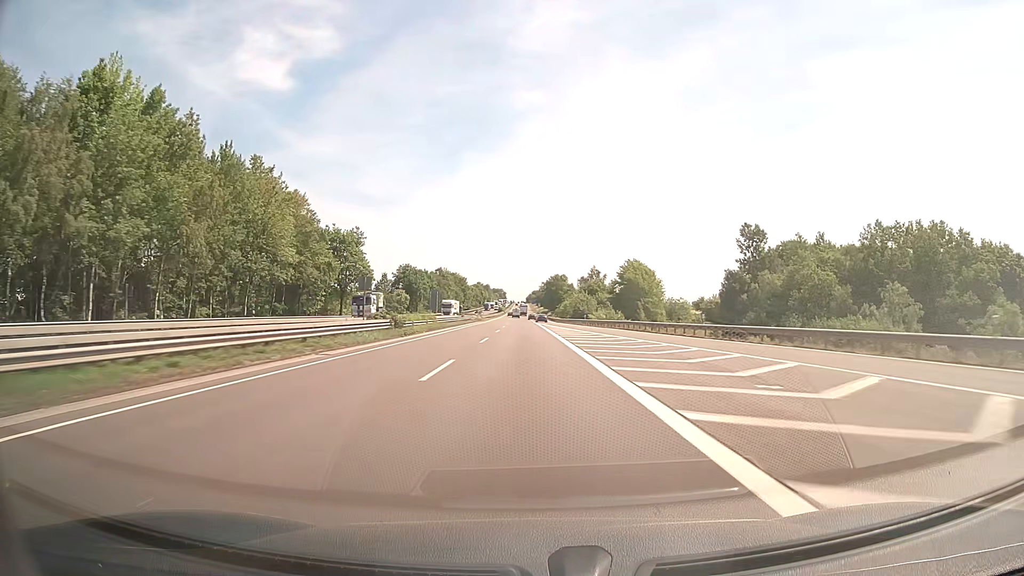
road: motorway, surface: asphalt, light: Day
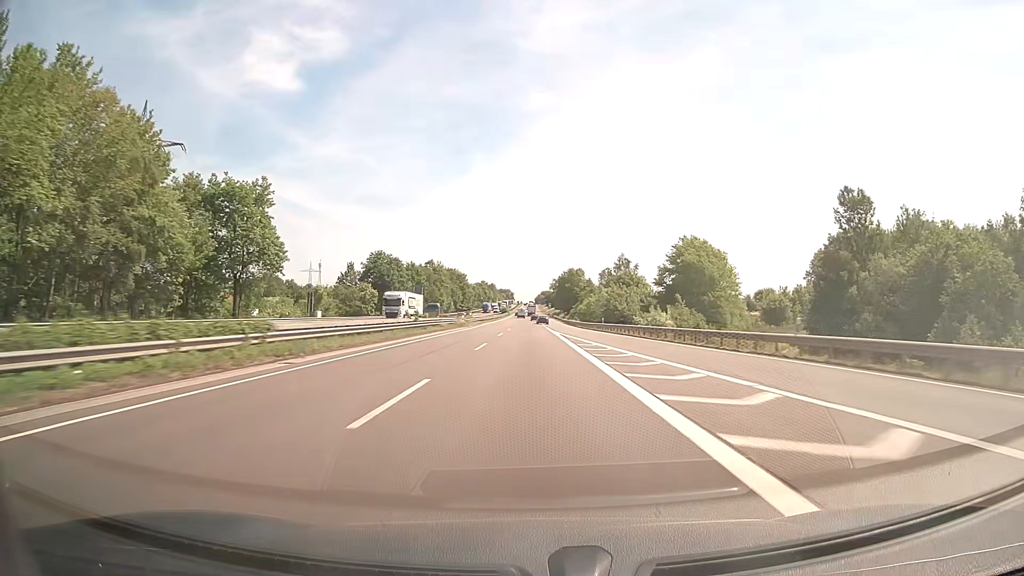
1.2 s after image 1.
(-0.4, +41.2) m; -1°
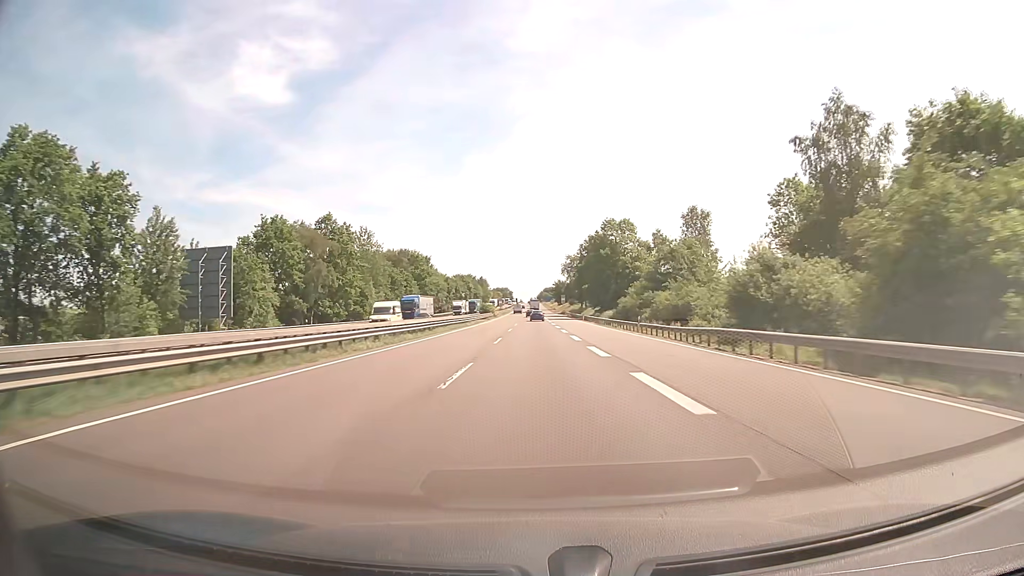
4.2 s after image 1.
(-0.4, +103.1) m; 0°
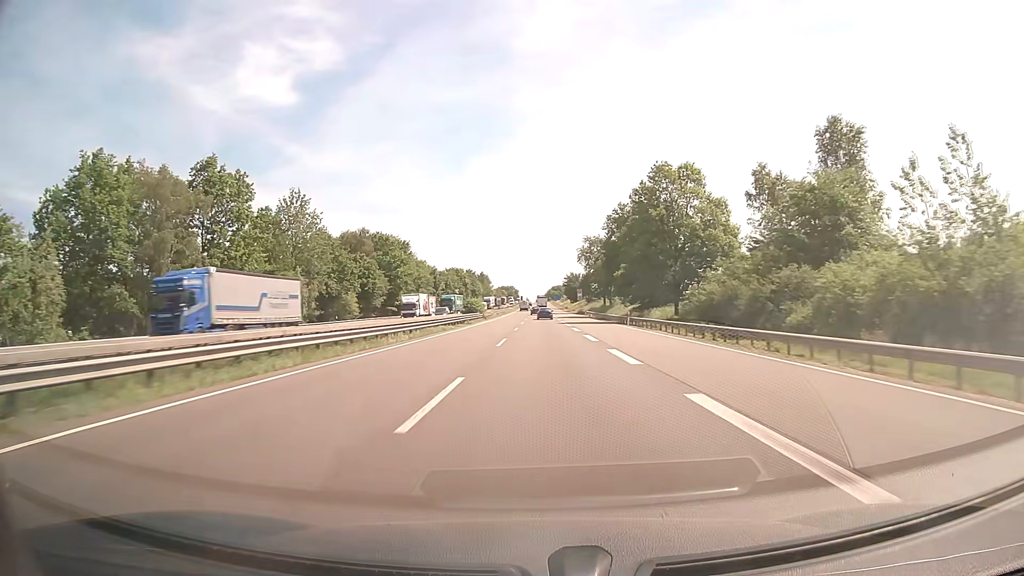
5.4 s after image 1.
(-0.1, +40.1) m; 0°
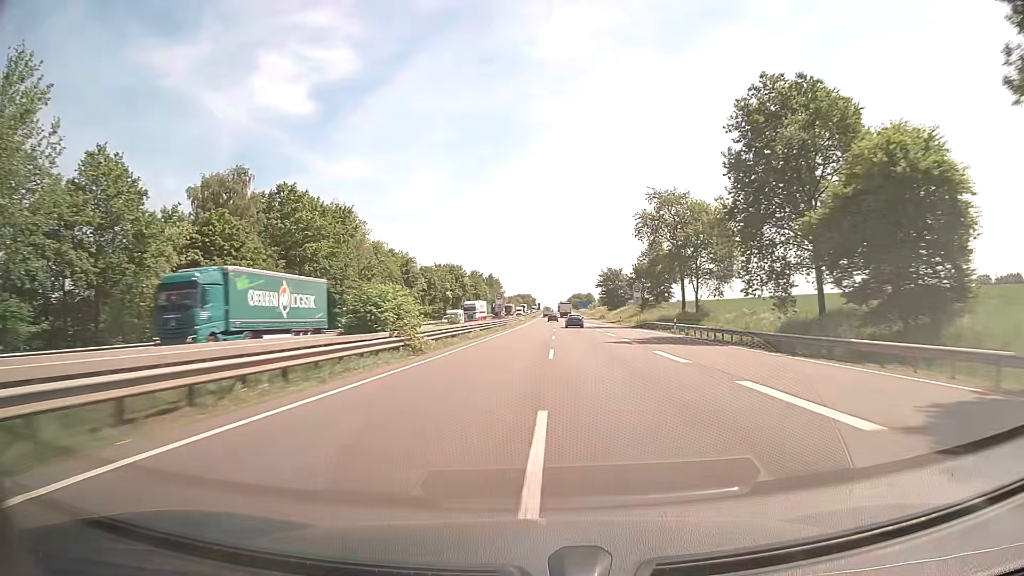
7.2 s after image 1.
(-0.9, +57.2) m; -2°
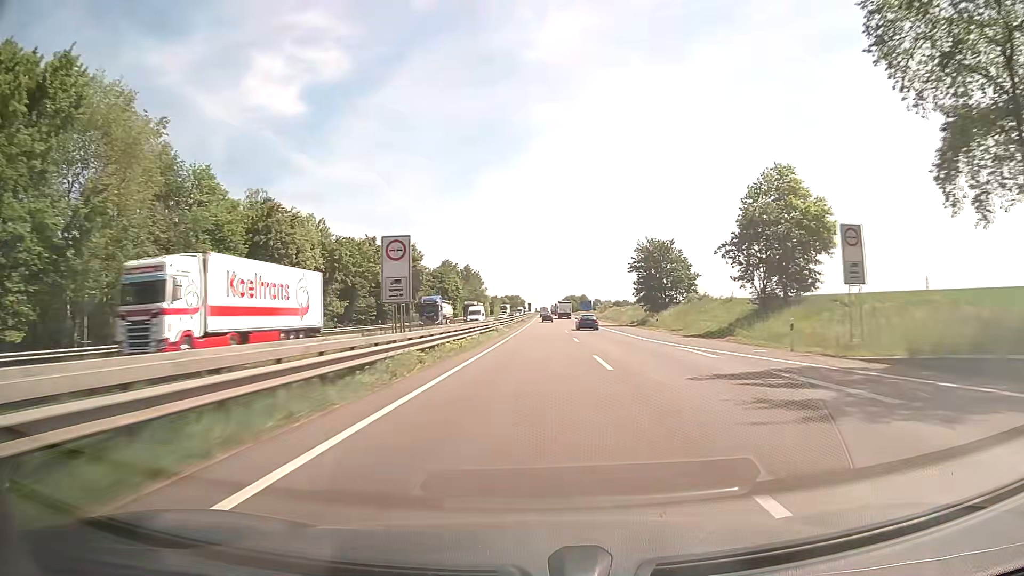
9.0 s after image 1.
(+0.2, +58.3) m; +1°
(0, +10) (0, +20) (0, +30) (0, +40) (0, +50) (+1, +60) (+1, +70) (+1, +80) (+1, +90) (+2, +100) m
